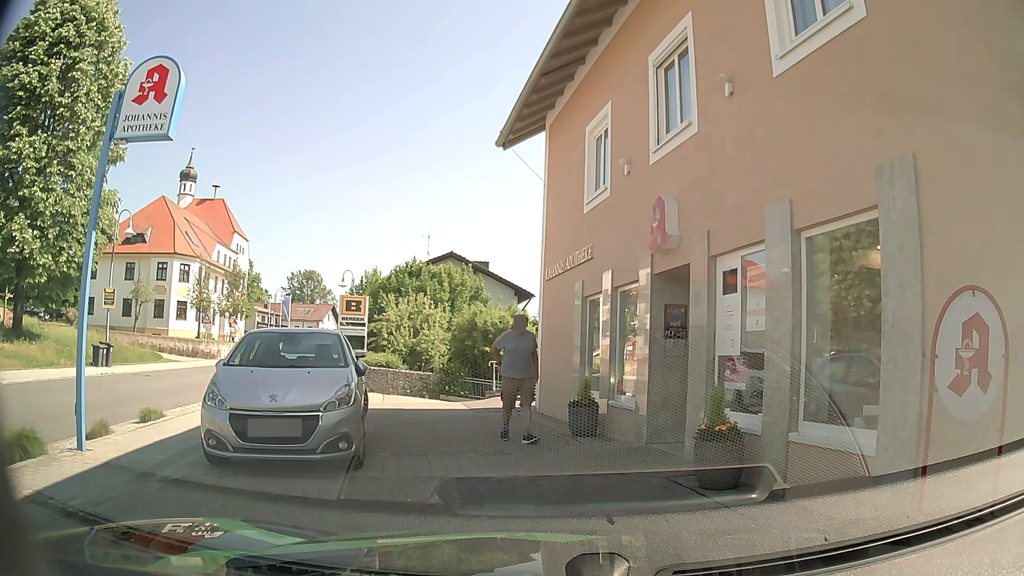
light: Day
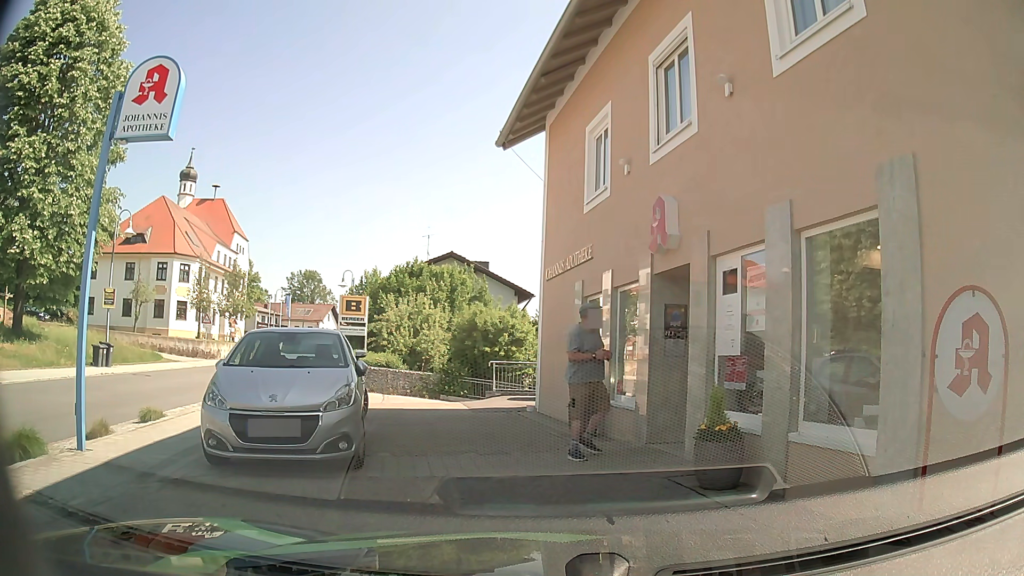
(0.0, 0.0) m; 0°
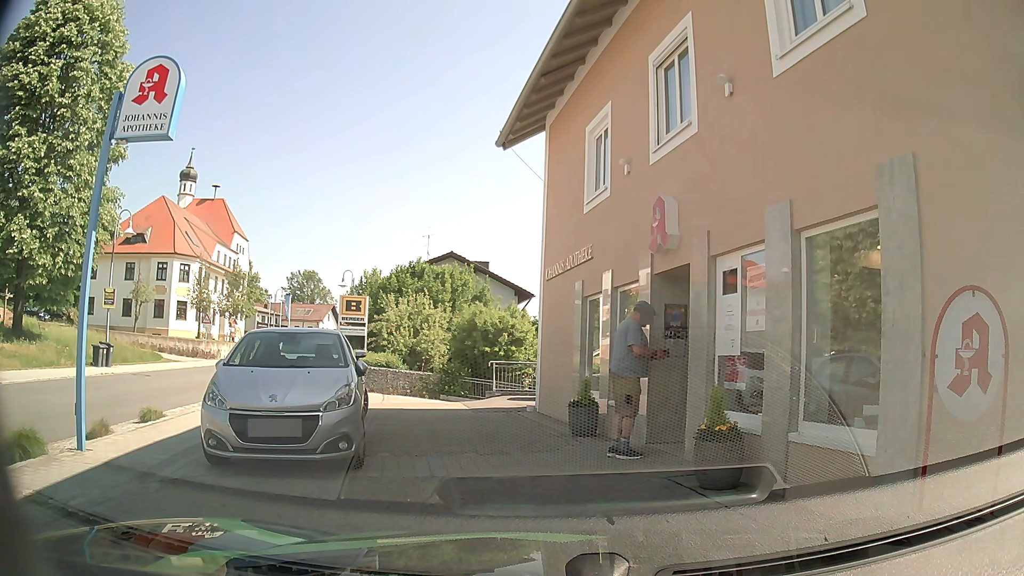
(0.0, 0.0) m; 0°
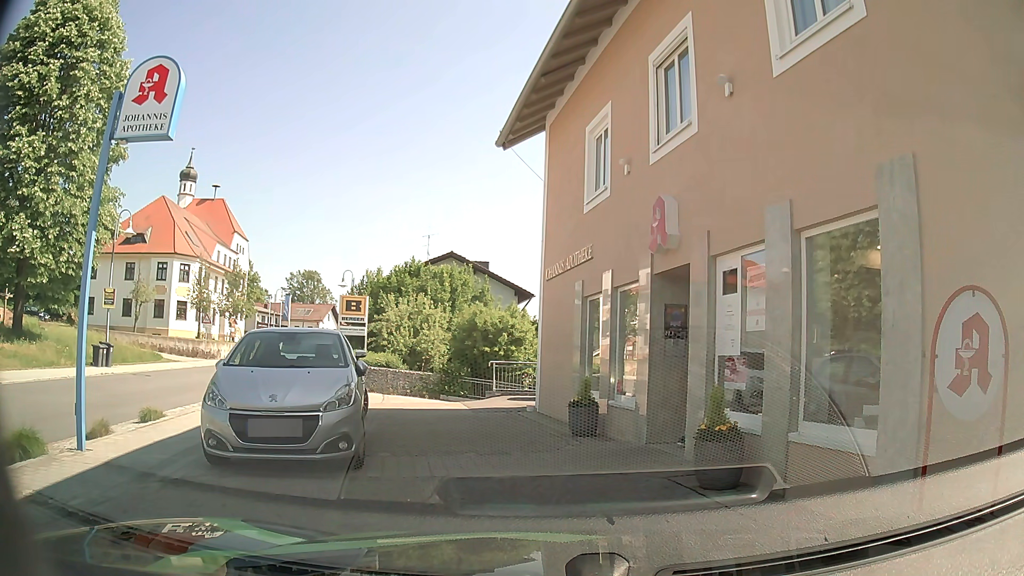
(0.0, 0.0) m; 0°
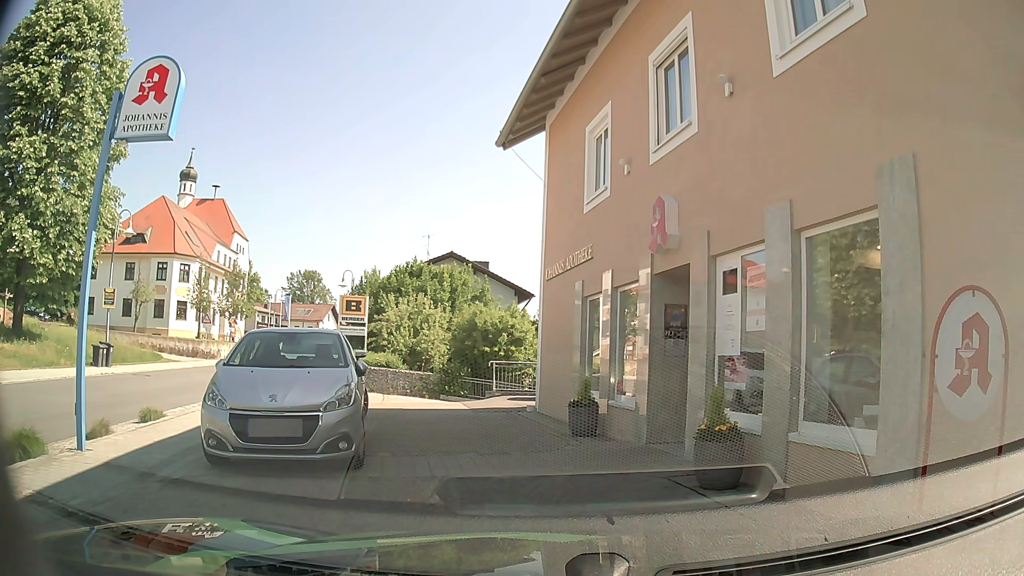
(0.0, 0.0) m; 0°
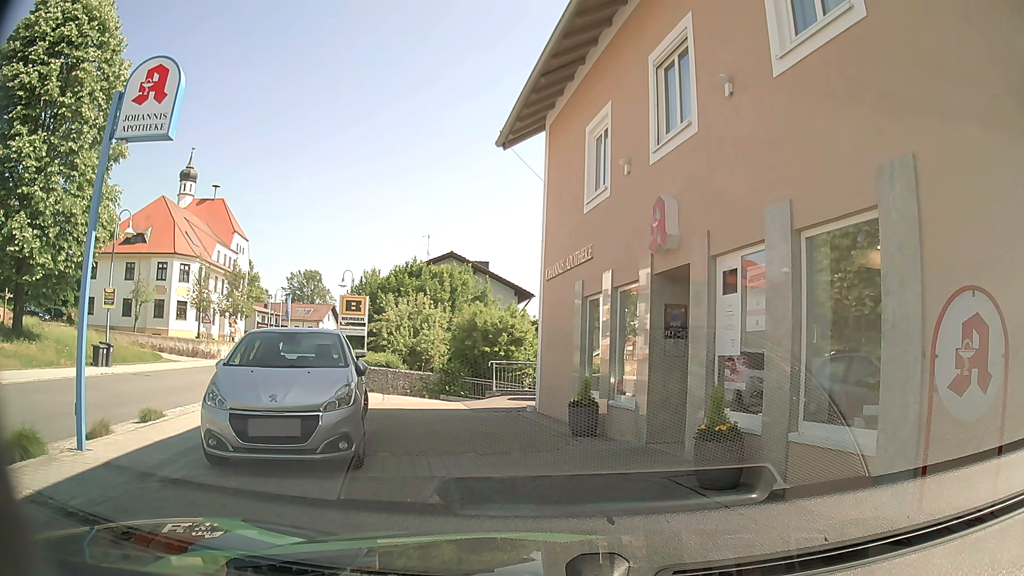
(0.0, 0.0) m; 0°
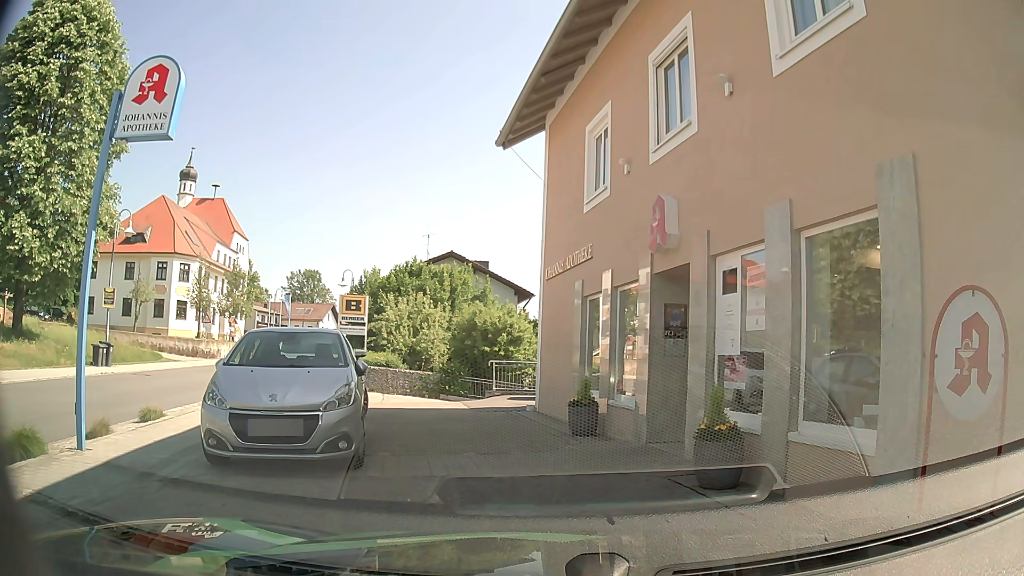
(0.0, 0.0) m; 0°
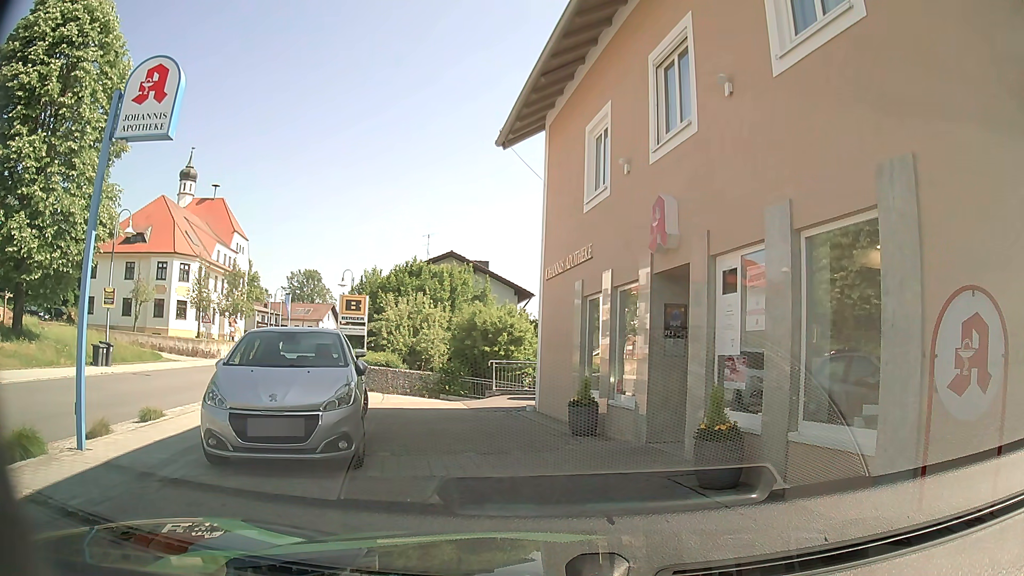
(0.0, 0.0) m; 0°
